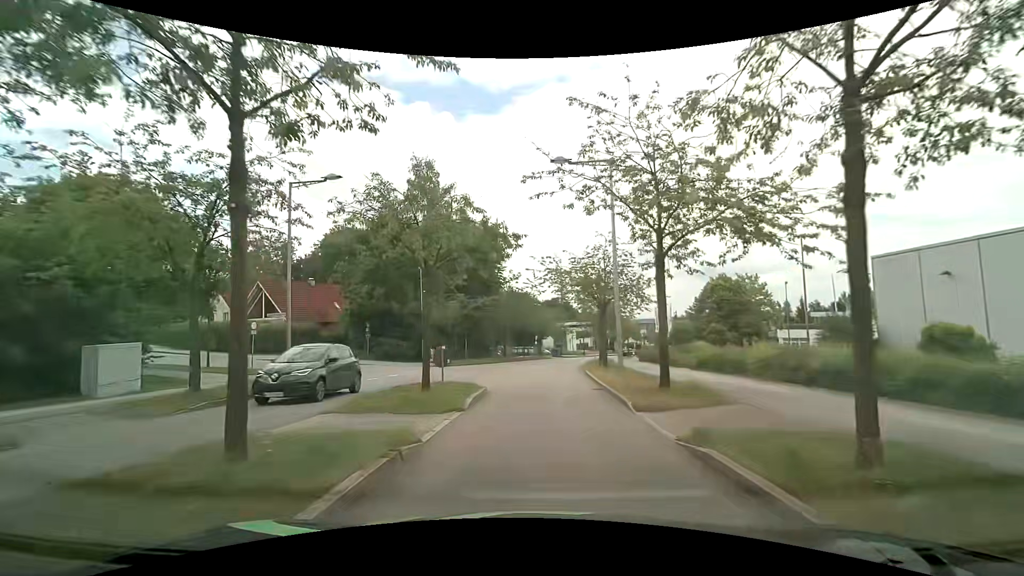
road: residential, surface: asphalt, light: Day
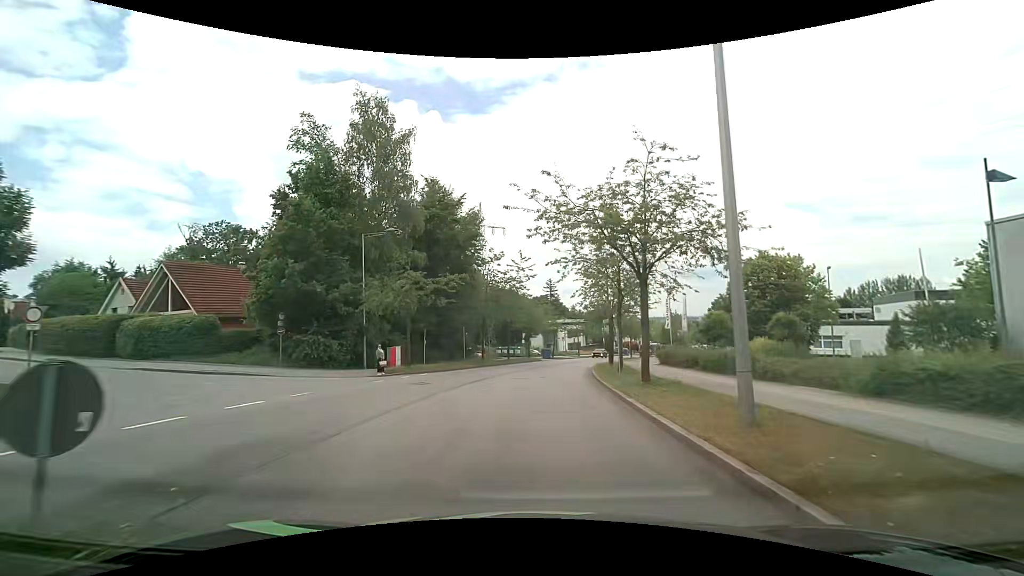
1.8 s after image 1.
(+0.2, +12.8) m; +2°
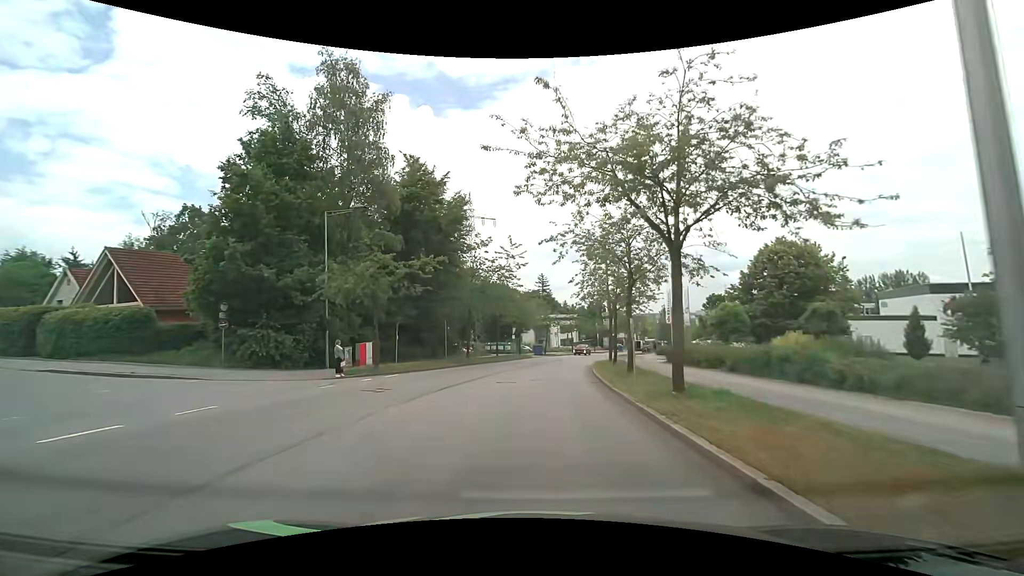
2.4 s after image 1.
(0.0, +4.6) m; +1°
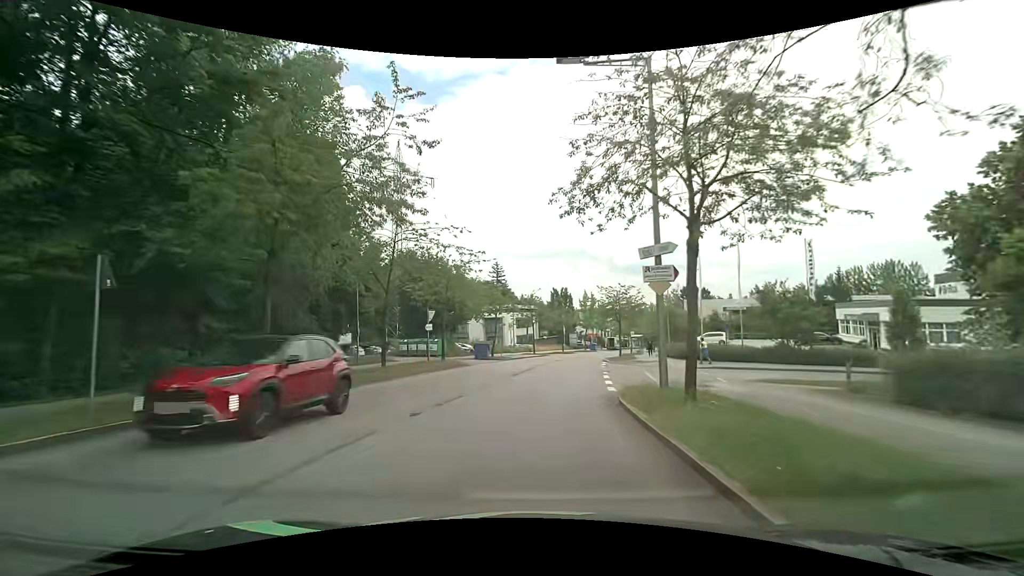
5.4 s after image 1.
(+1.2, +25.1) m; +4°
